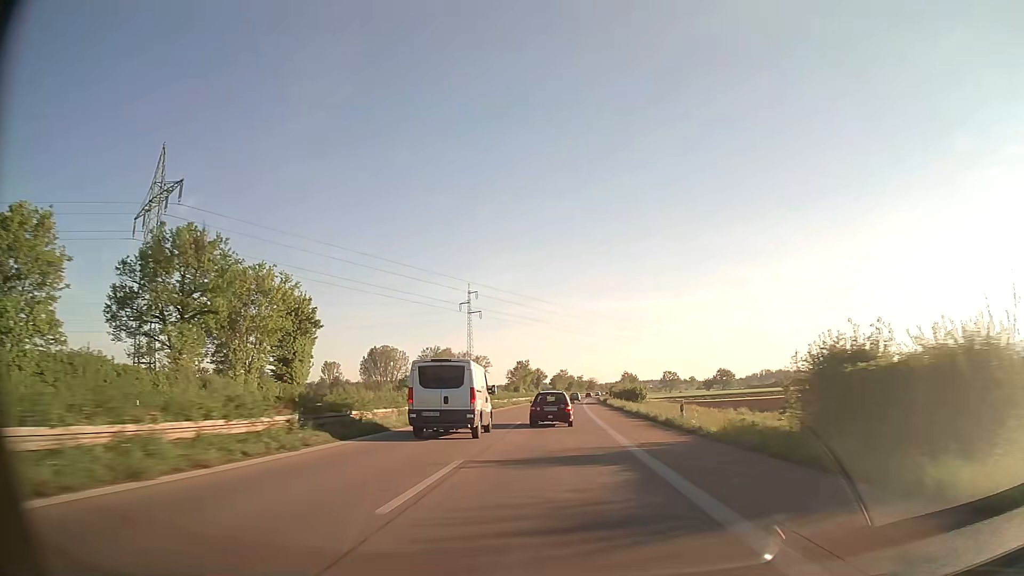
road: trunk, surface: asphalt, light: Day
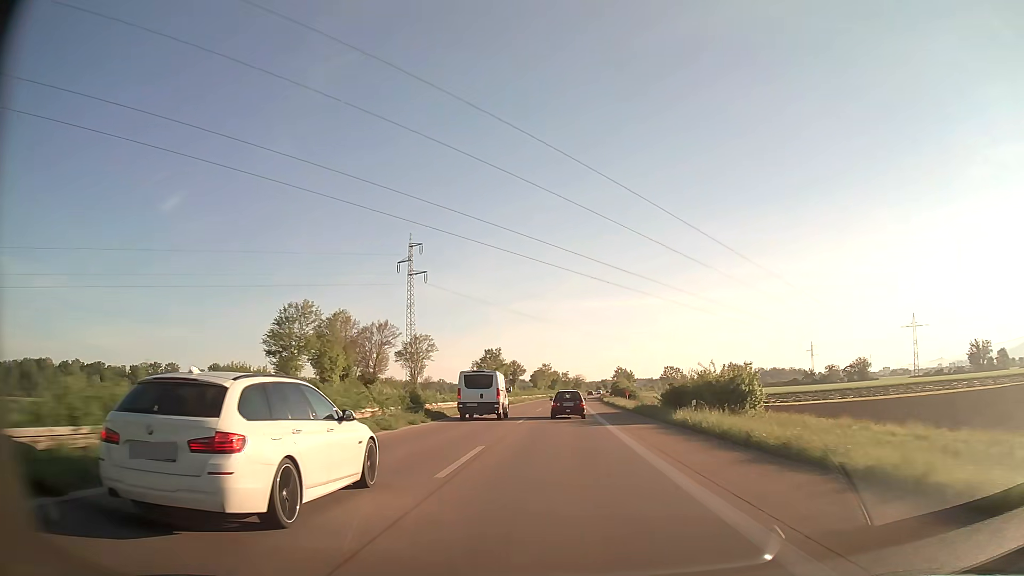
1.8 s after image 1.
(+0.6, +51.4) m; +1°
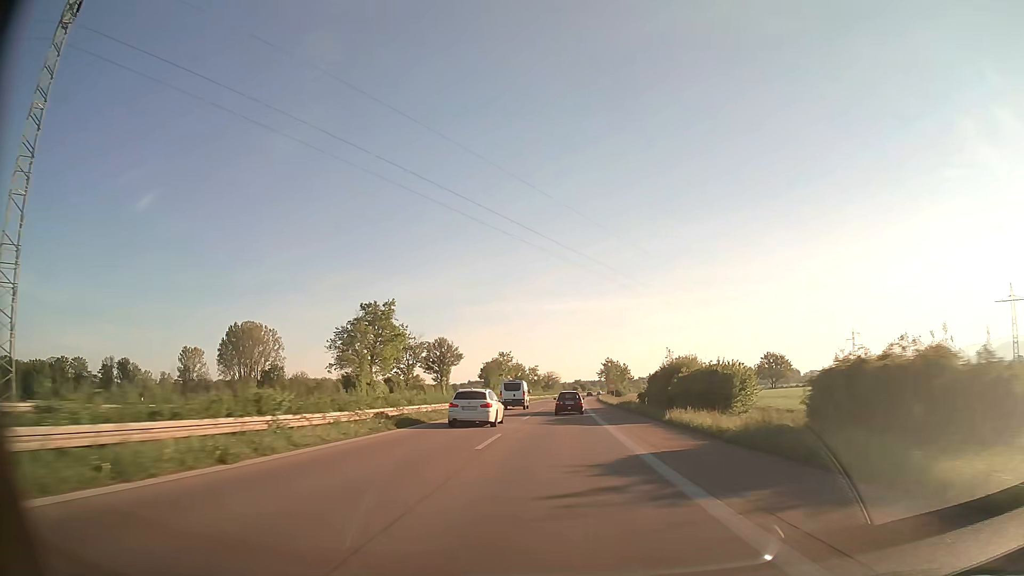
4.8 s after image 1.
(+2.0, +85.4) m; +3°
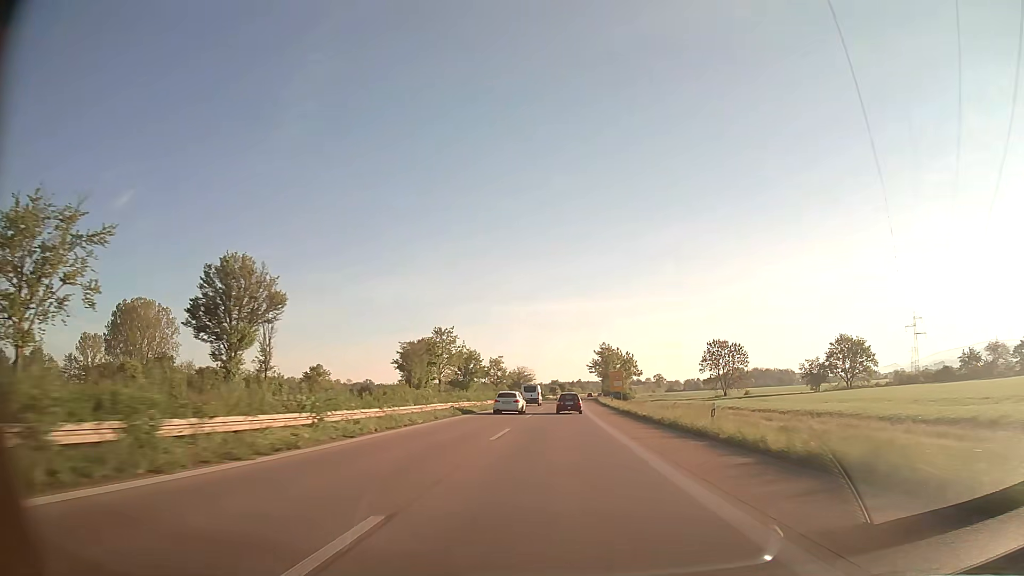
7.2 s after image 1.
(+1.2, +68.7) m; +2°
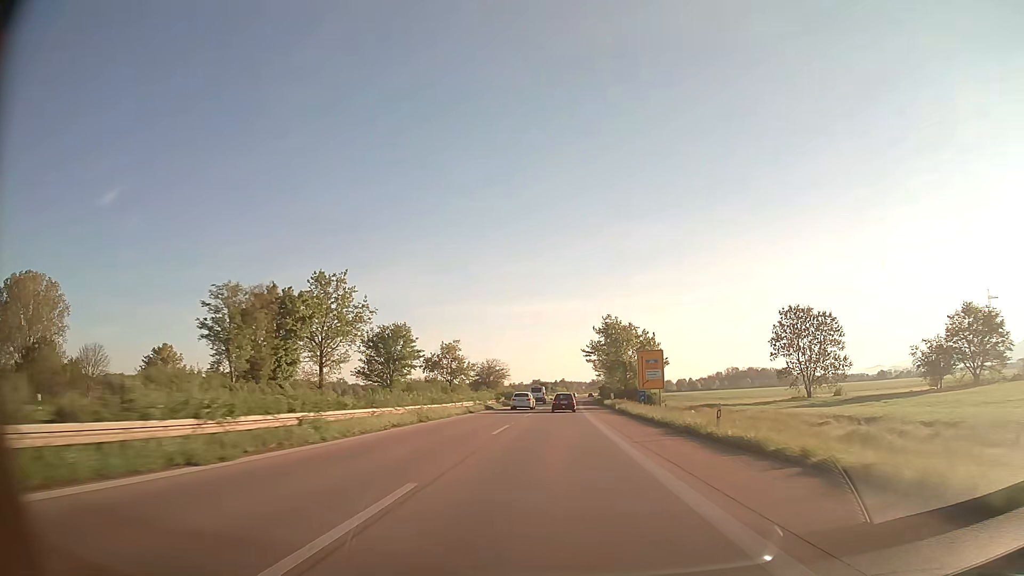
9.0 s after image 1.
(+0.7, +51.8) m; +2°
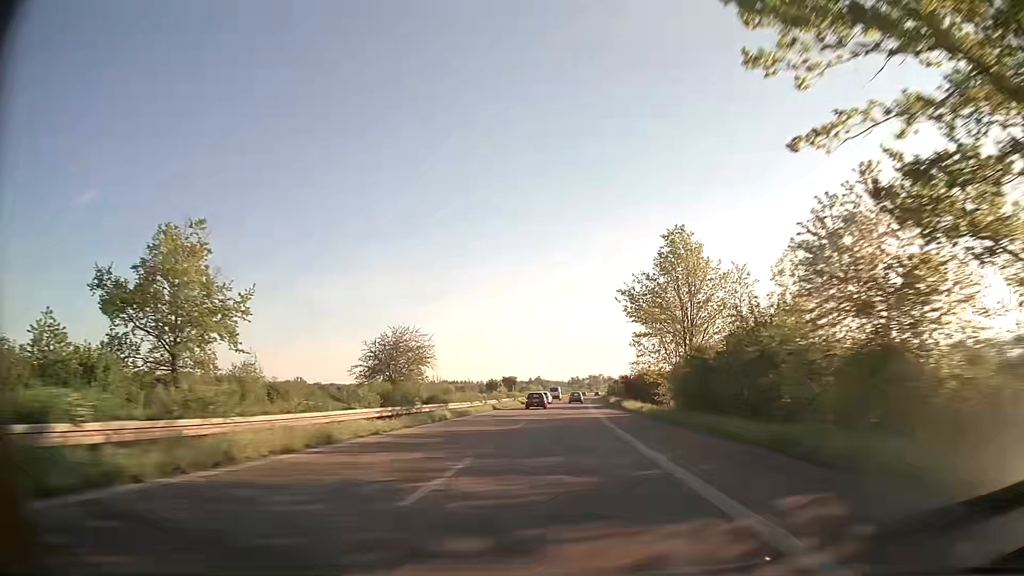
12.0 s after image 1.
(+1.5, +86.5) m; +2°
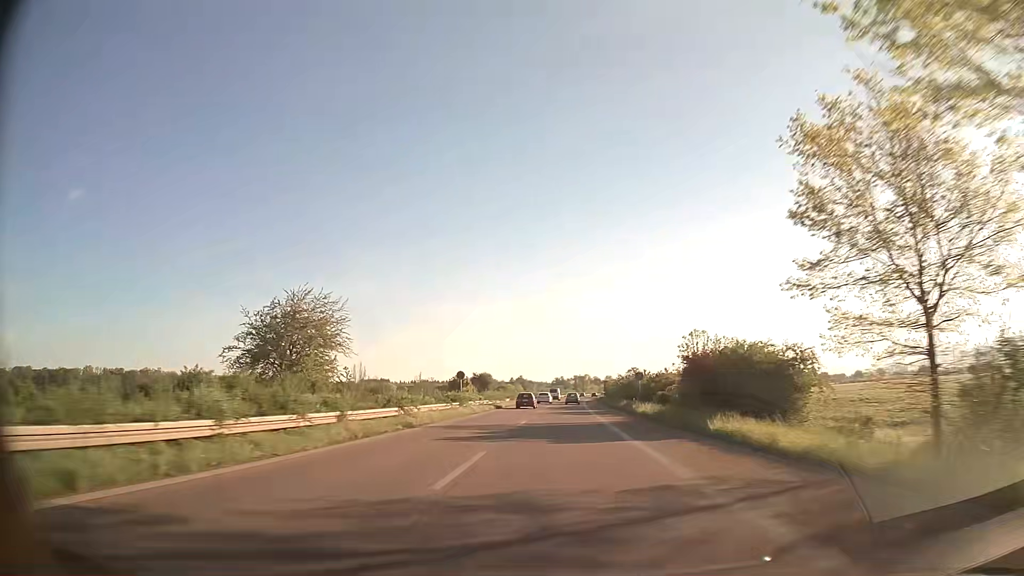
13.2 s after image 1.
(+0.4, +34.7) m; +1°
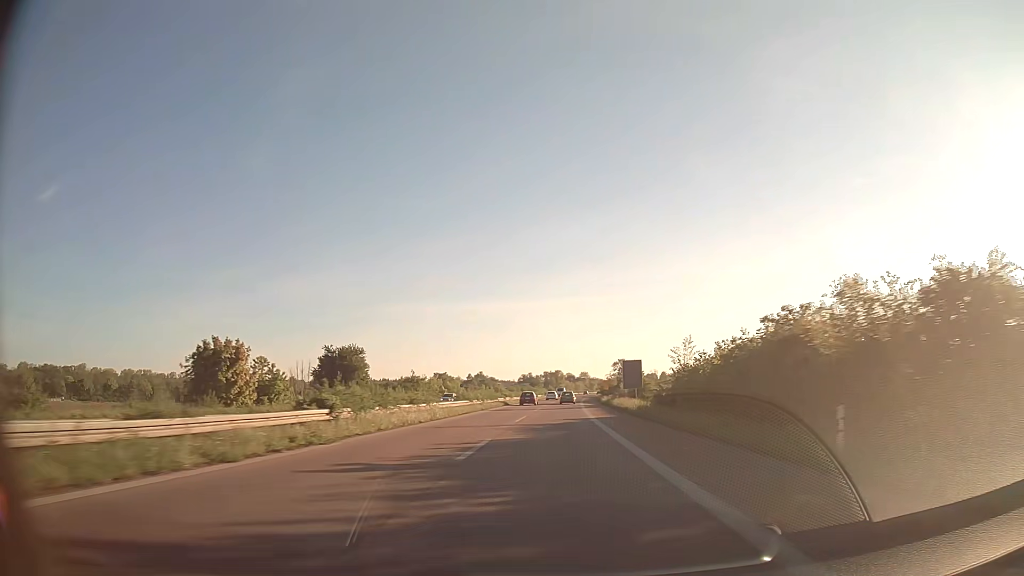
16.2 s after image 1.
(+2.2, +86.7) m; +3°
(0, +10) (0, +20) (0, +30) (0, +40) (+1, +50) (+1, +60) (+1, +70) (+1, +80) (+2, +90) (+2, +100) m
